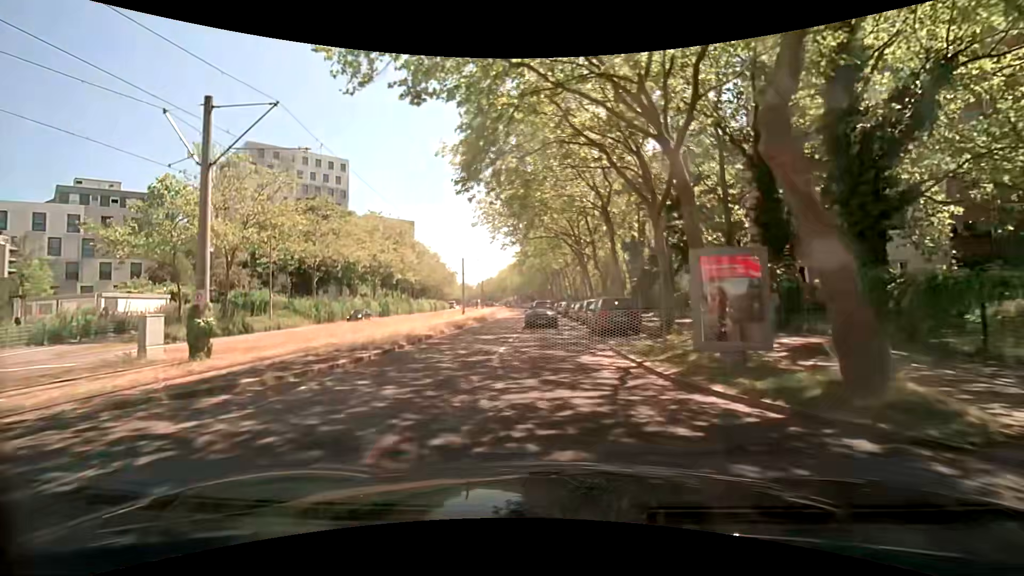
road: tertiary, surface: asphalt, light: Day
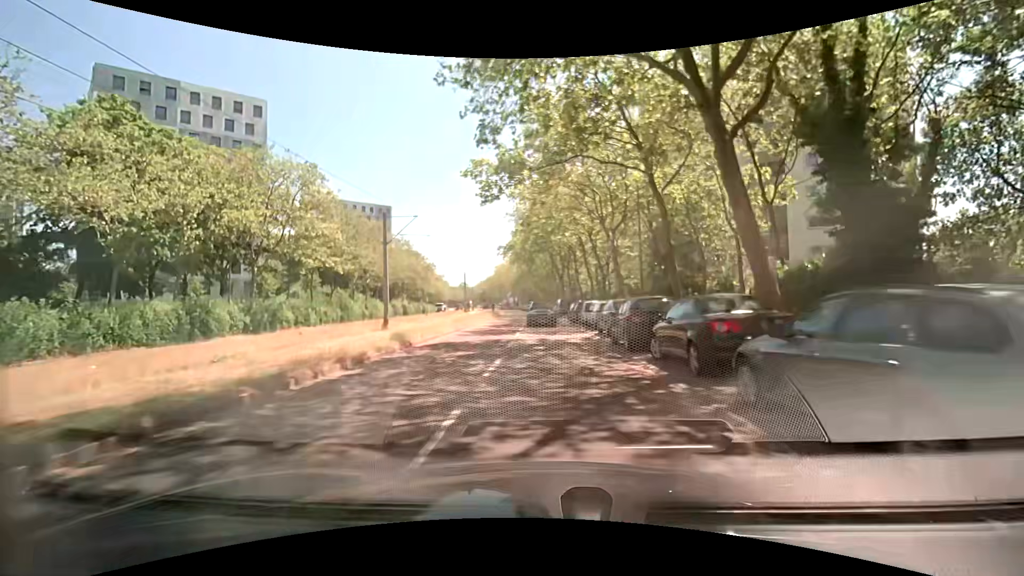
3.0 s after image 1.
(-0.3, +33.1) m; 0°
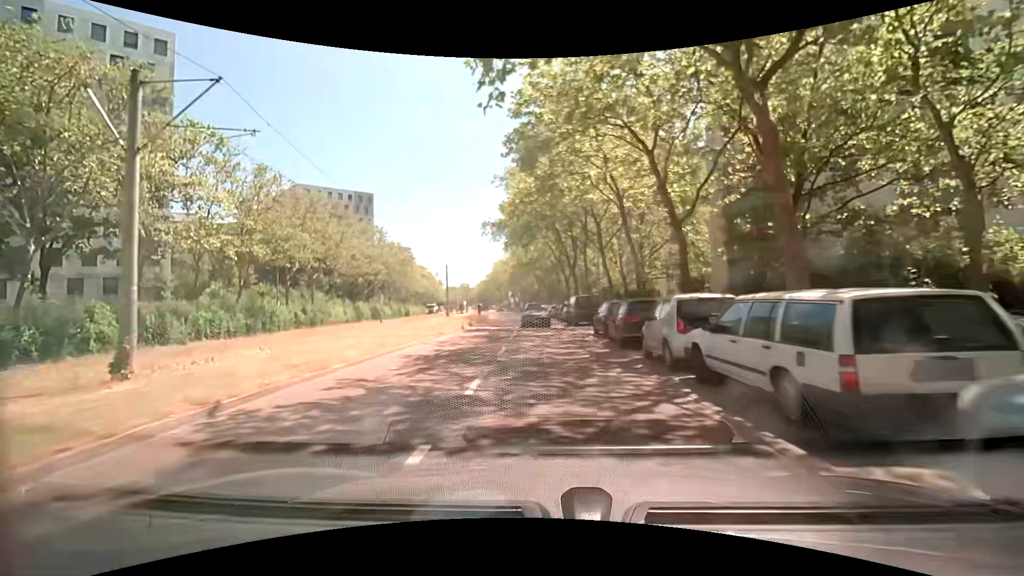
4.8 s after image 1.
(-0.3, +19.7) m; -1°
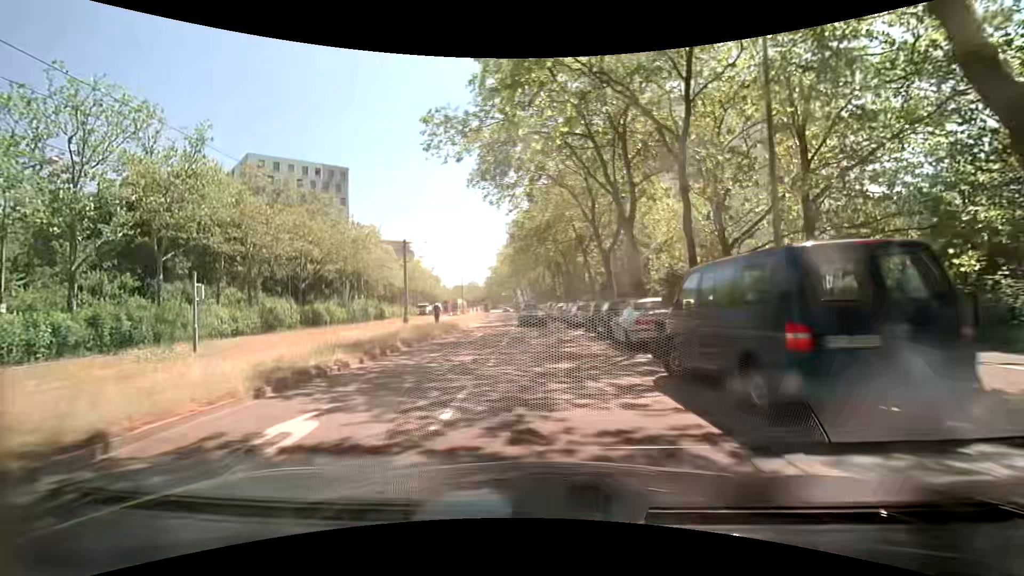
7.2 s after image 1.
(-0.2, +26.1) m; -2°
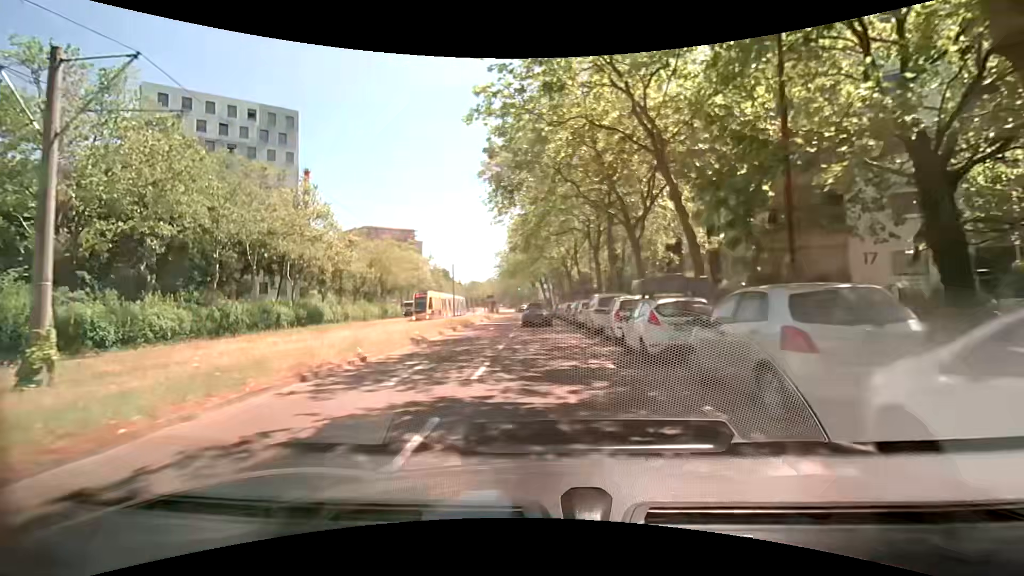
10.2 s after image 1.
(-0.2, +32.5) m; -2°
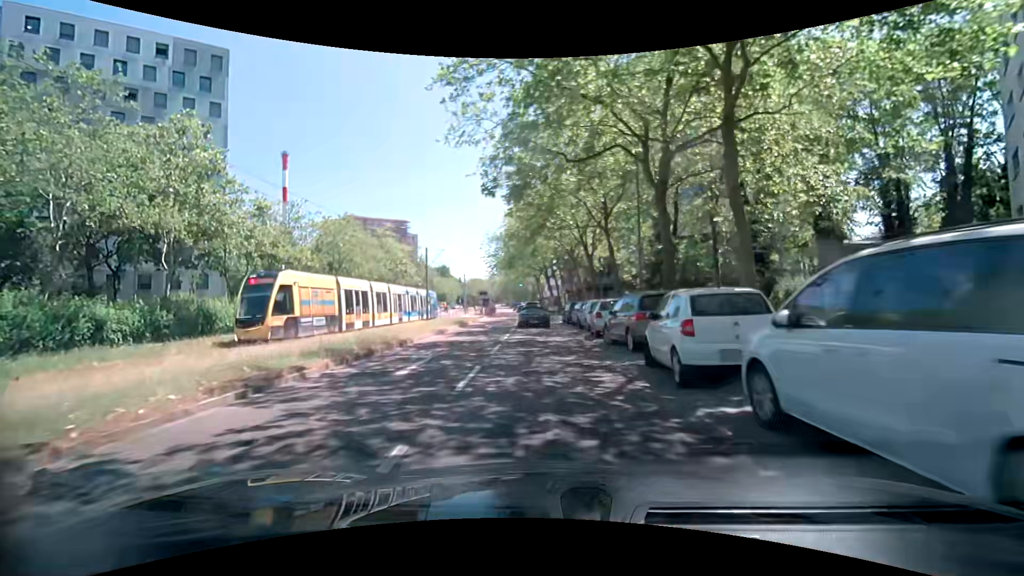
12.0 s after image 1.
(0.0, +19.1) m; 0°
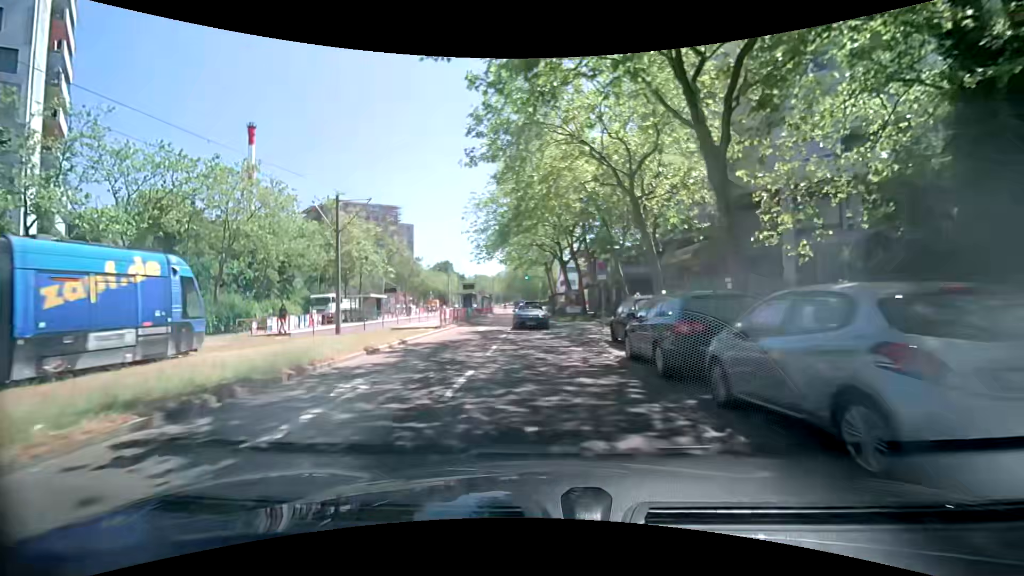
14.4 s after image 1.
(-0.3, +24.6) m; -1°
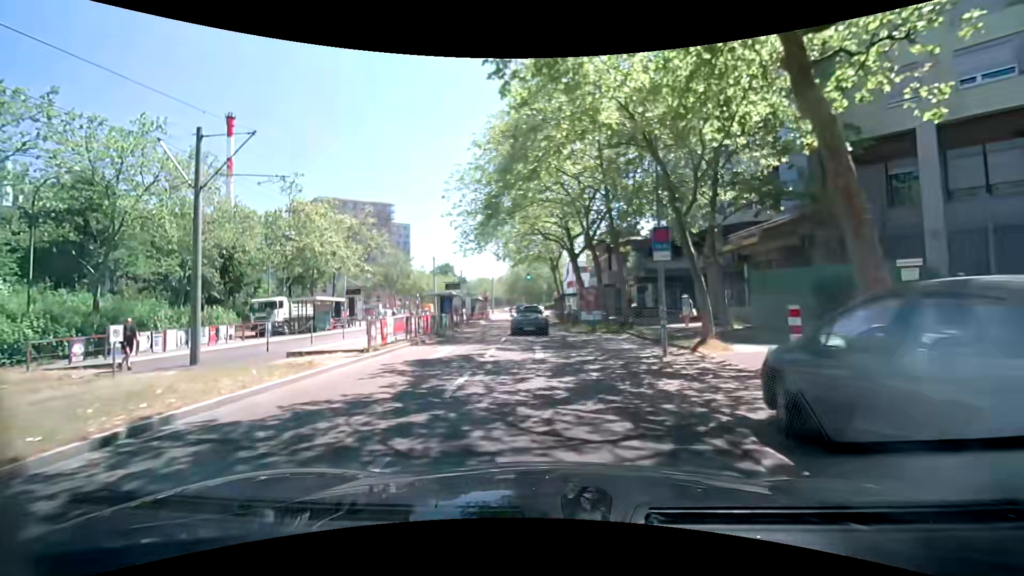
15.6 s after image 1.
(0.0, +11.4) m; -1°
(0, +10) (0, +20) (0, +30) (0, +40) (-1, +50) (-1, +60) (-1, +70) (-2, +80) (-3, +90) (-3, +100) m
